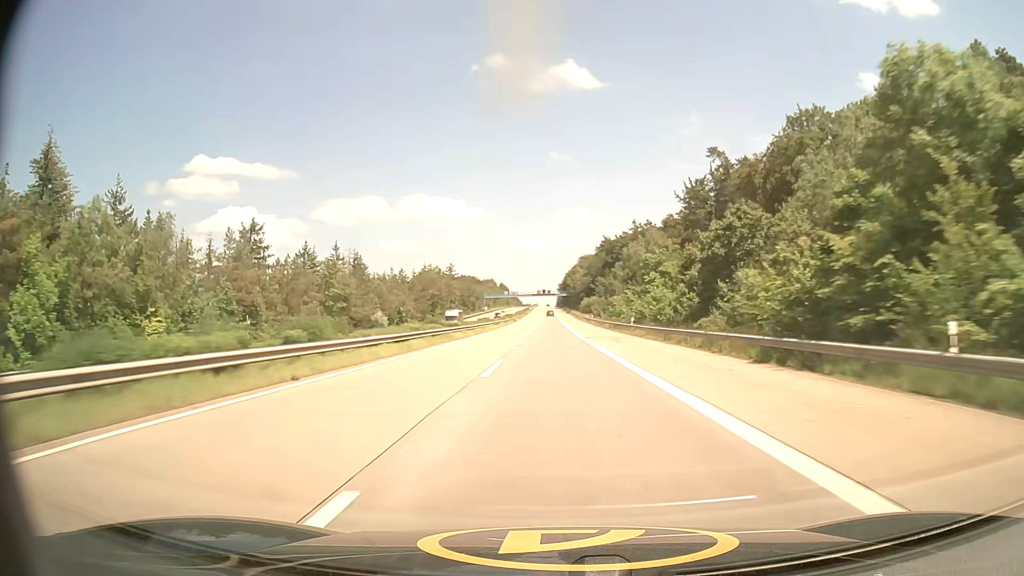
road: motorway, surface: asphalt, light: Day
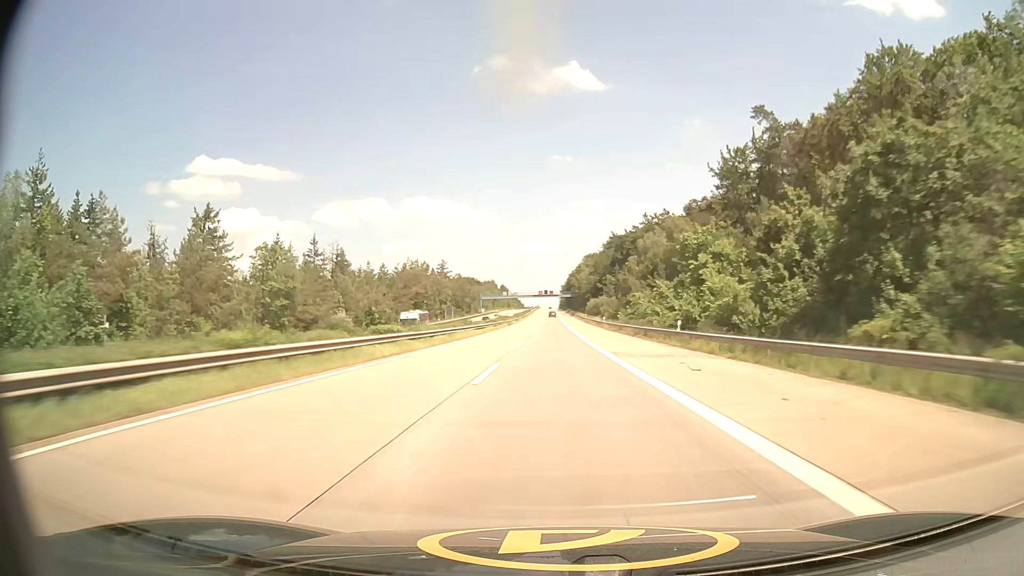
(-0.1, +20.8) m; 0°
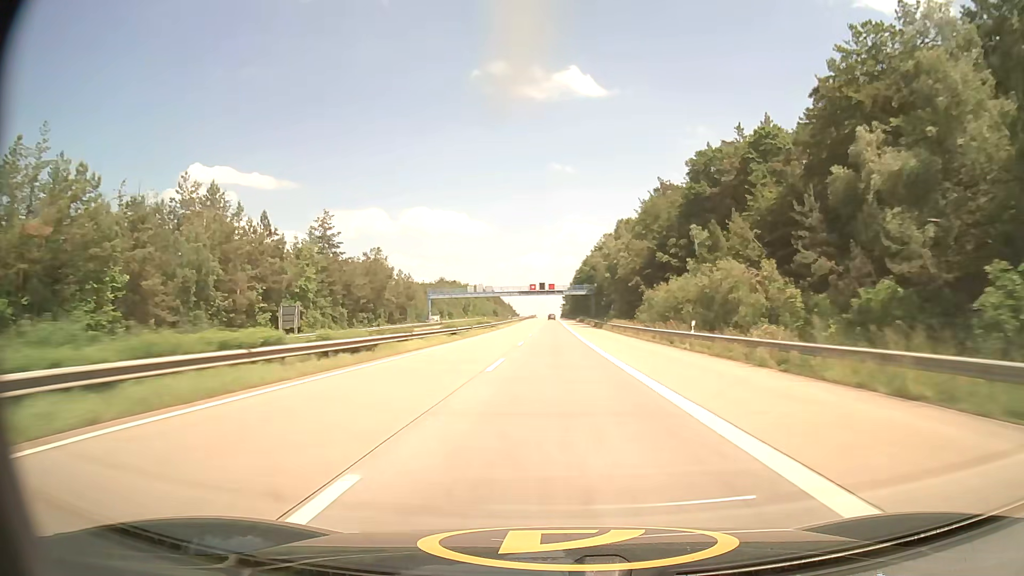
(0.0, +104.0) m; 0°
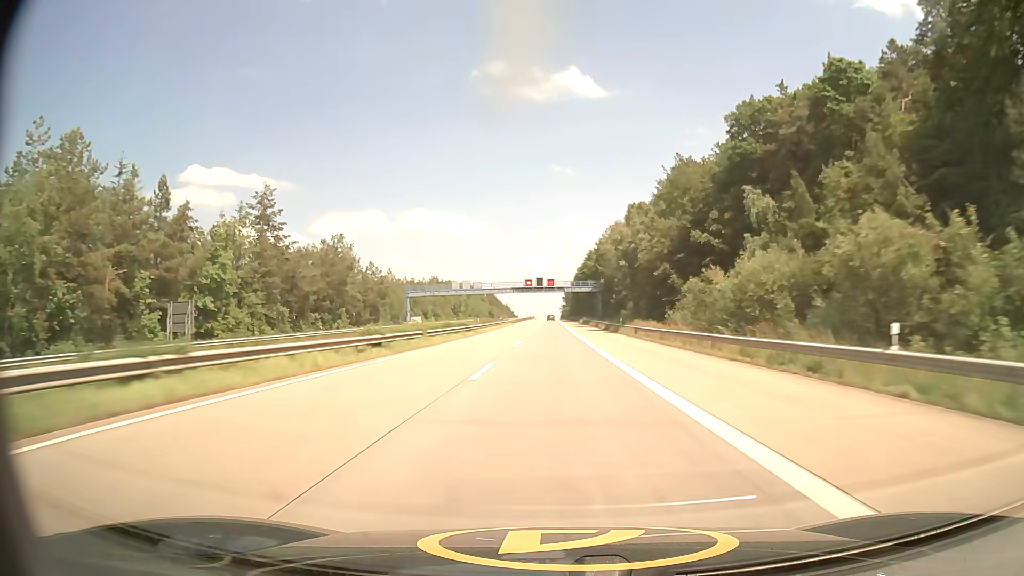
(0.0, +20.7) m; 0°
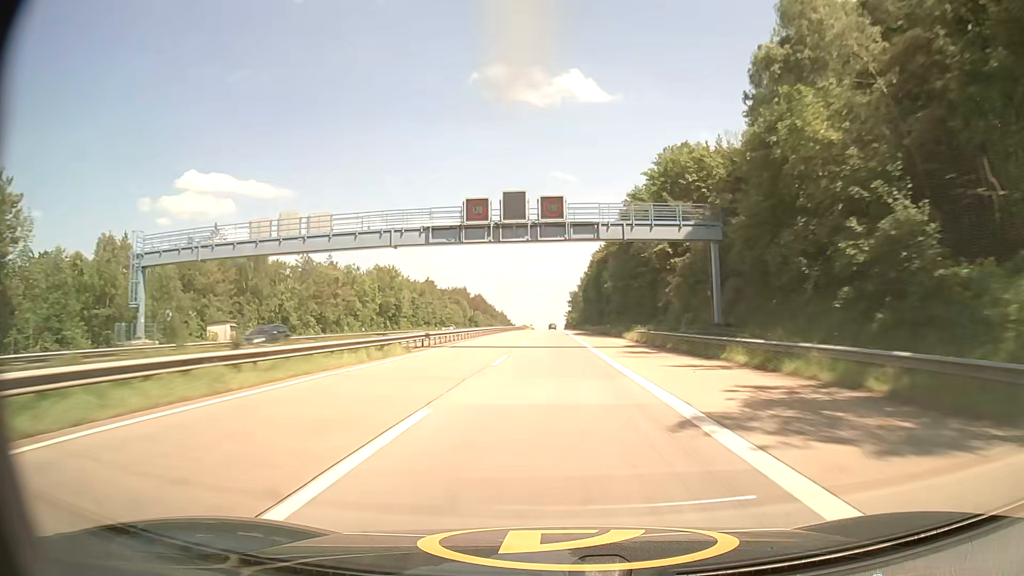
(-0.1, +82.8) m; 0°
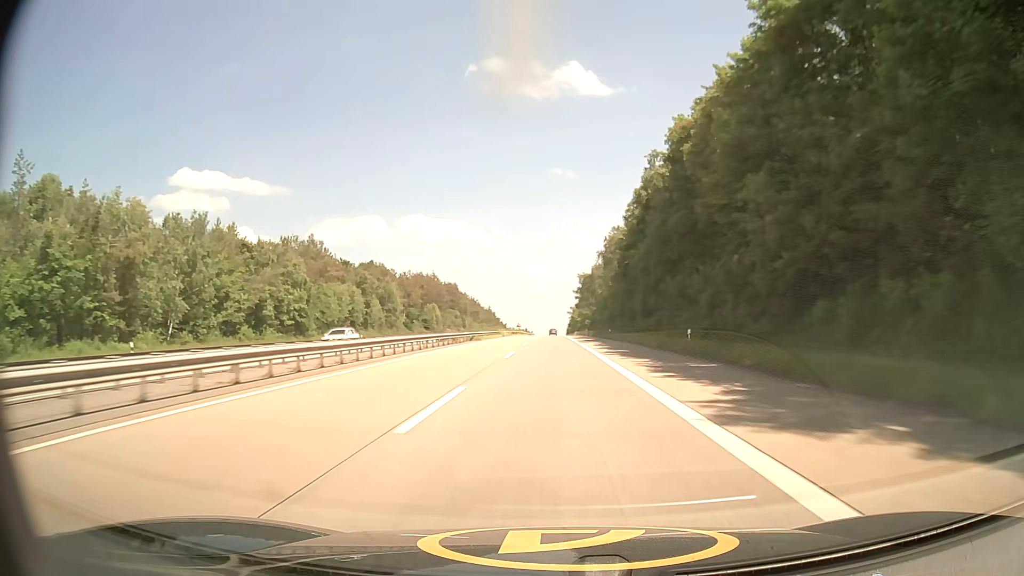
(0.0, +102.7) m; 0°
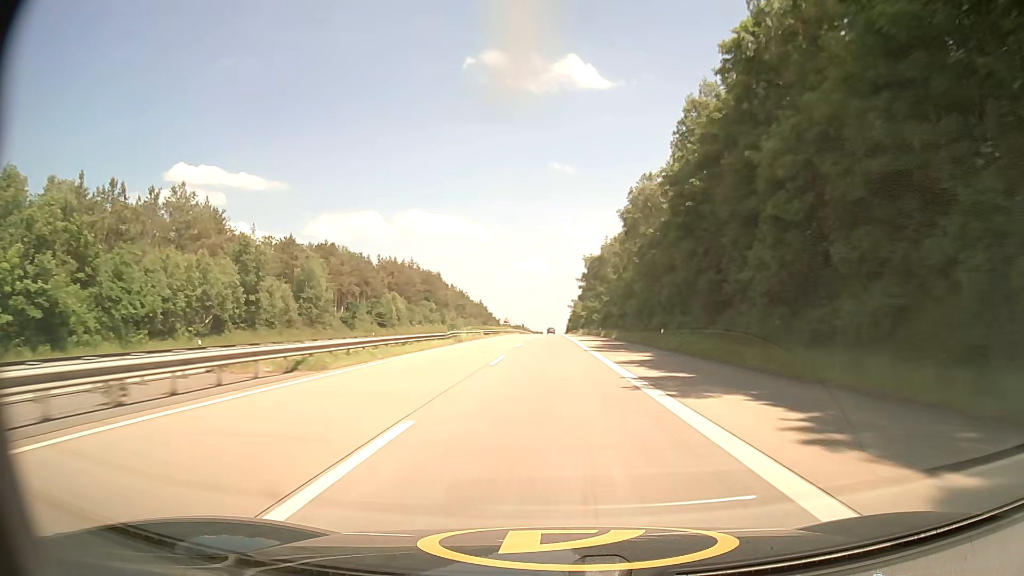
(0.0, +40.7) m; 0°
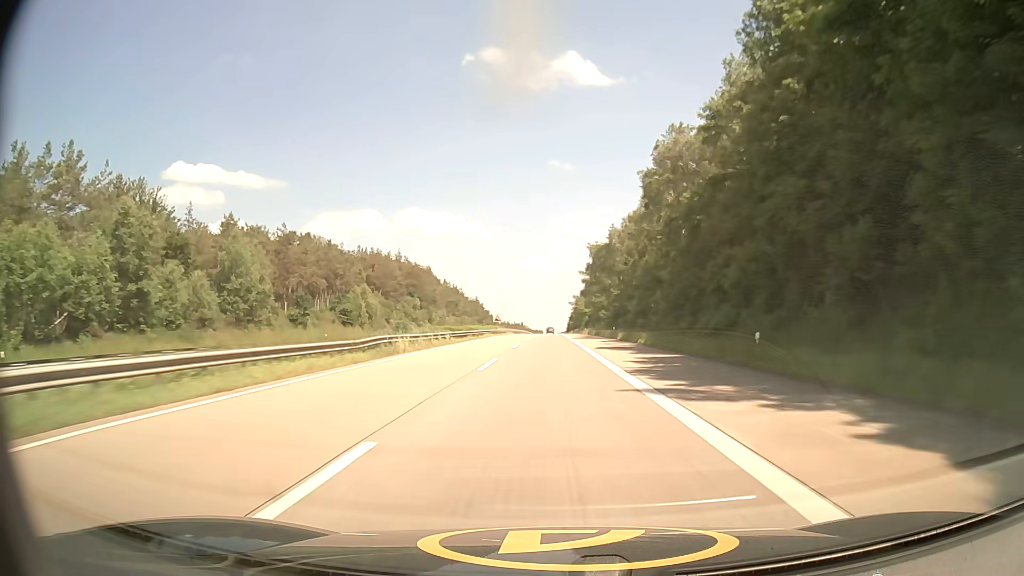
(0.0, +20.3) m; 0°
